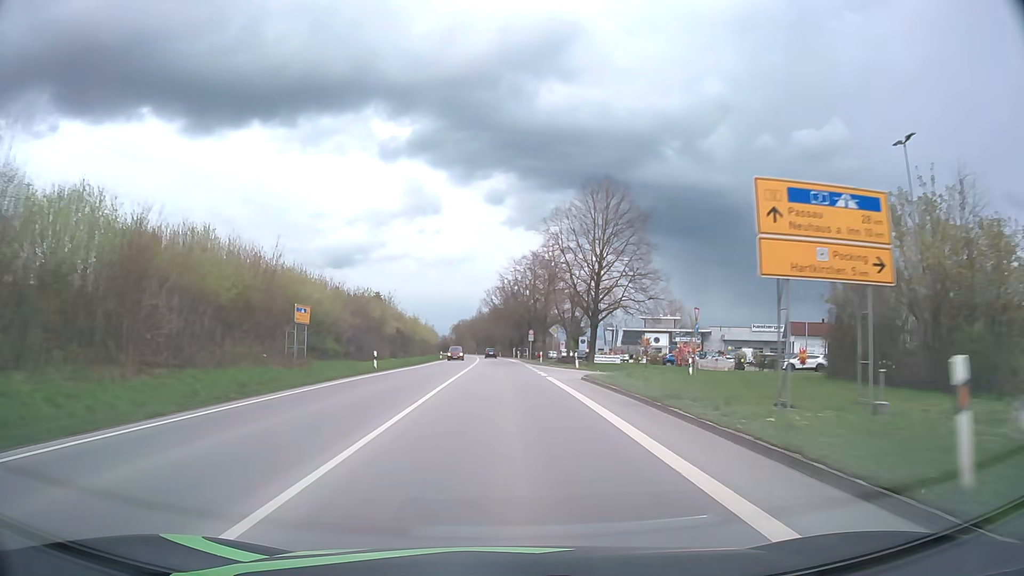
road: primary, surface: asphalt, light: Day
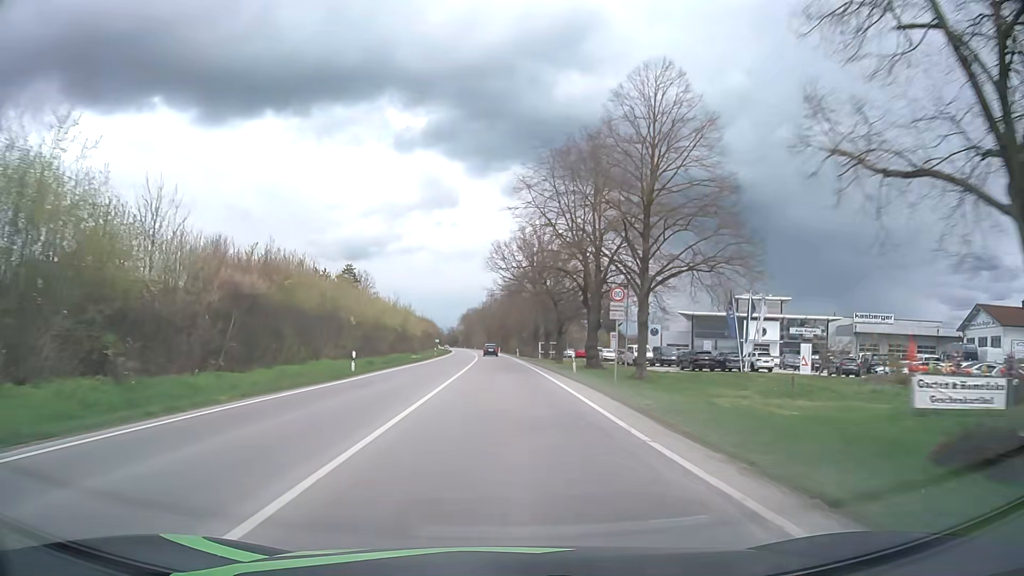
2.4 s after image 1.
(-0.6, +55.7) m; -1°
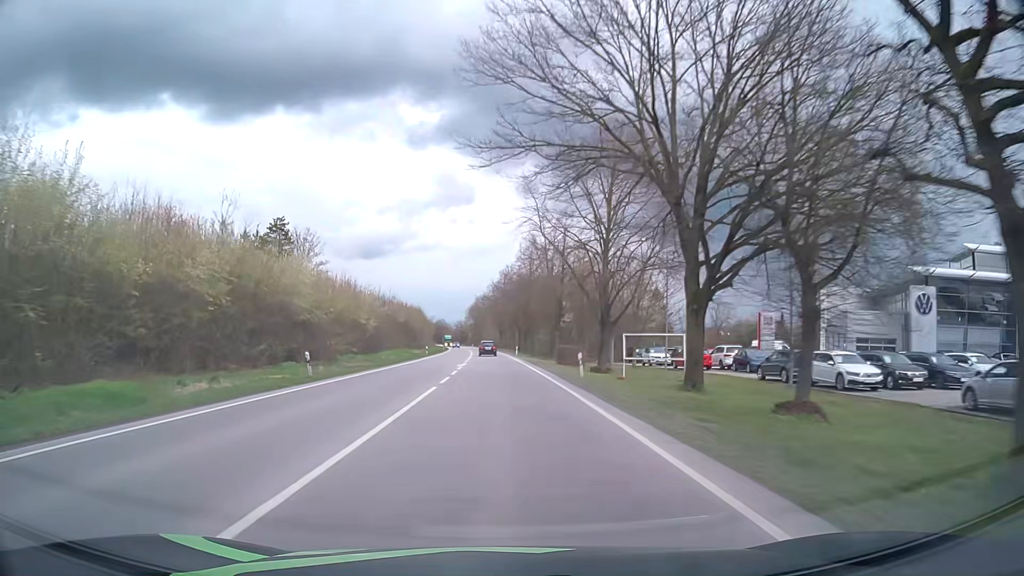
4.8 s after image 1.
(-0.7, +55.9) m; -1°
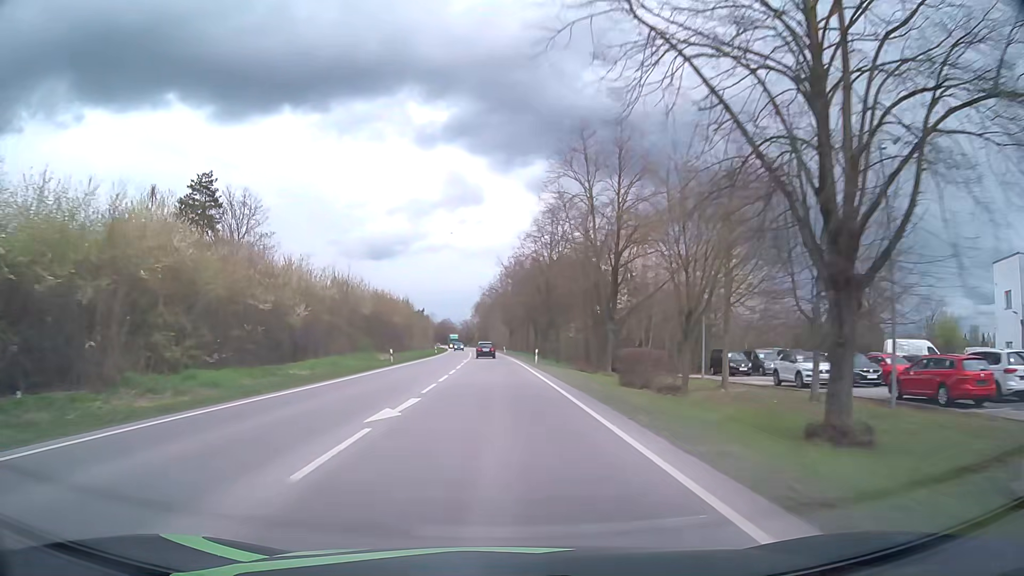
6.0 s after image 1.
(-0.2, +28.0) m; -1°
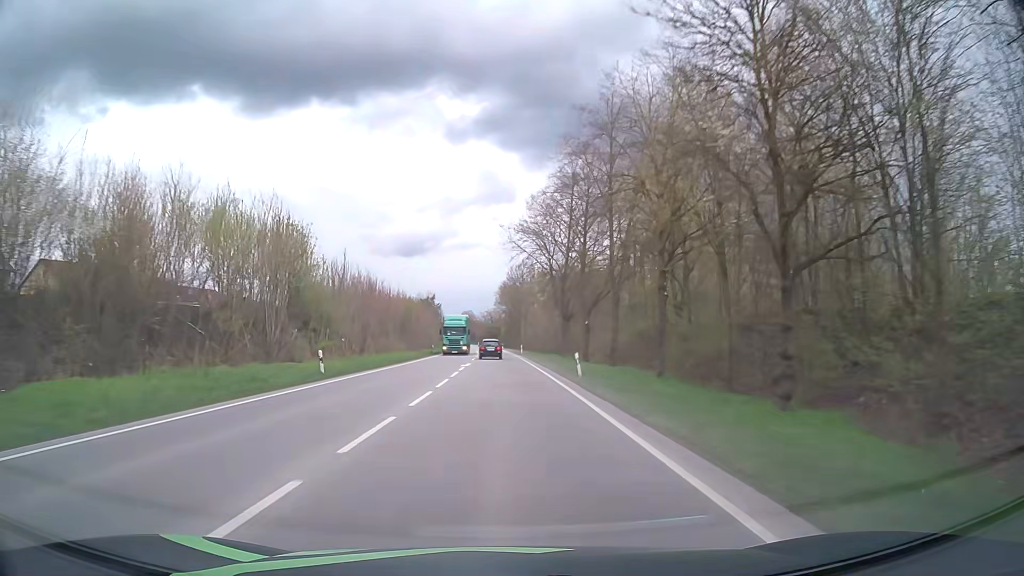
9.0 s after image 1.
(-1.6, +70.2) m; -2°
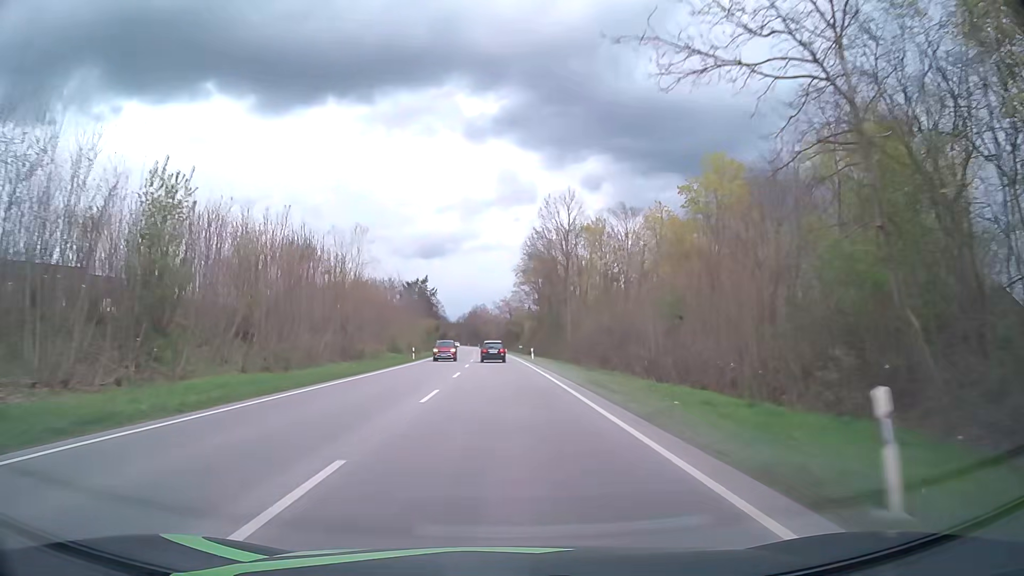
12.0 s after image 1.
(-1.2, +70.2) m; -2°
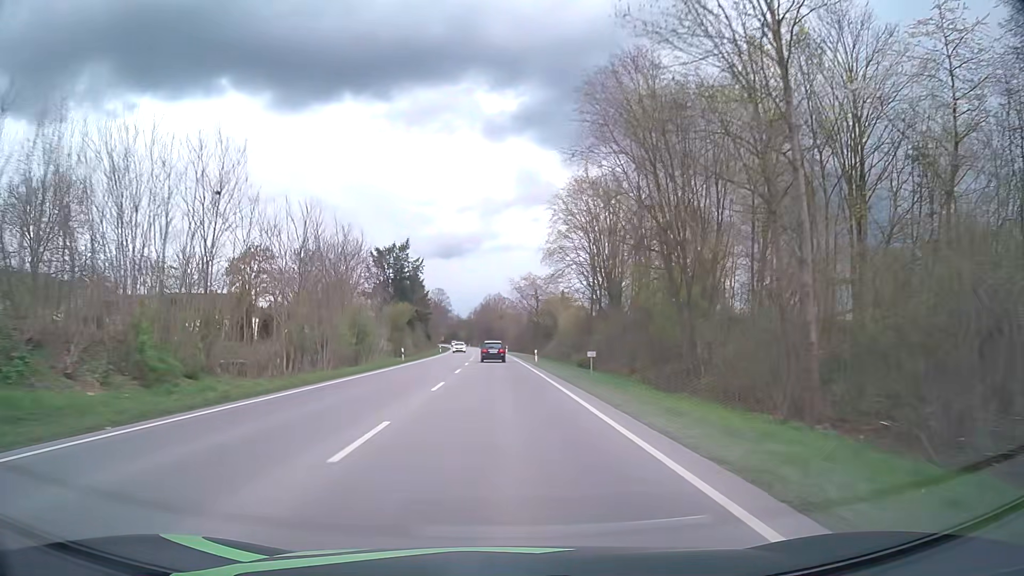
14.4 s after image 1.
(-0.7, +55.3) m; -2°
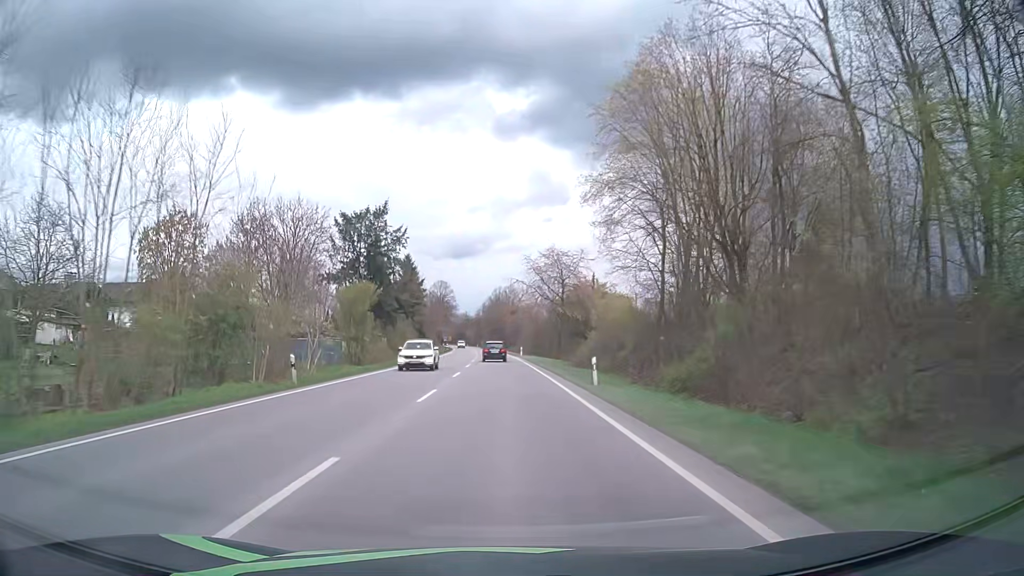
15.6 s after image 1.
(-0.2, +27.6) m; -1°
(0, +10) (0, +20) (0, +30) (0, +40) (-1, +50) (-1, +60) (-1, +70) (-1, +80) (-2, +90) (-2, +100) m
